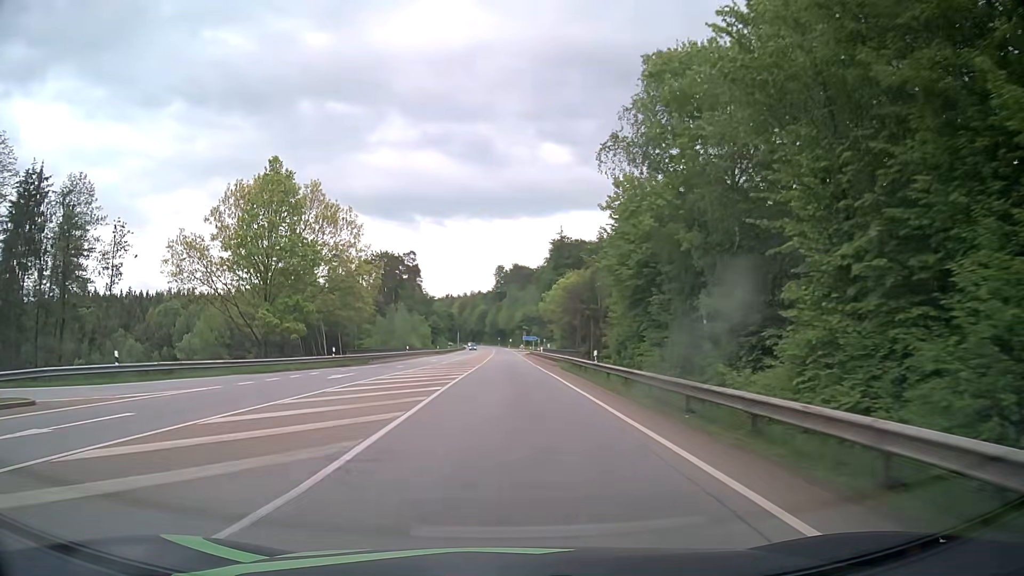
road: secondary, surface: asphalt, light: Day
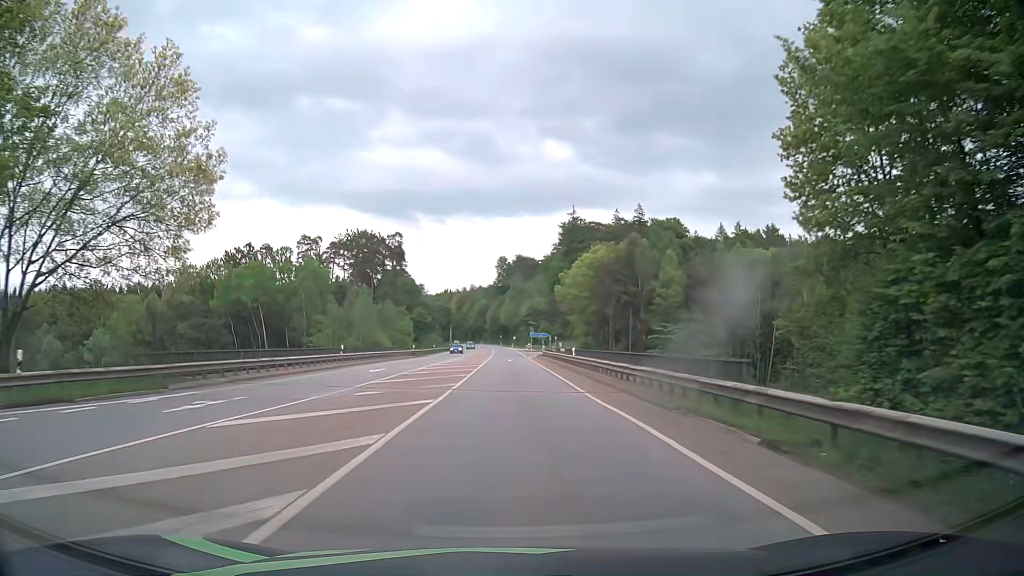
(+0.1, +32.2) m; 0°
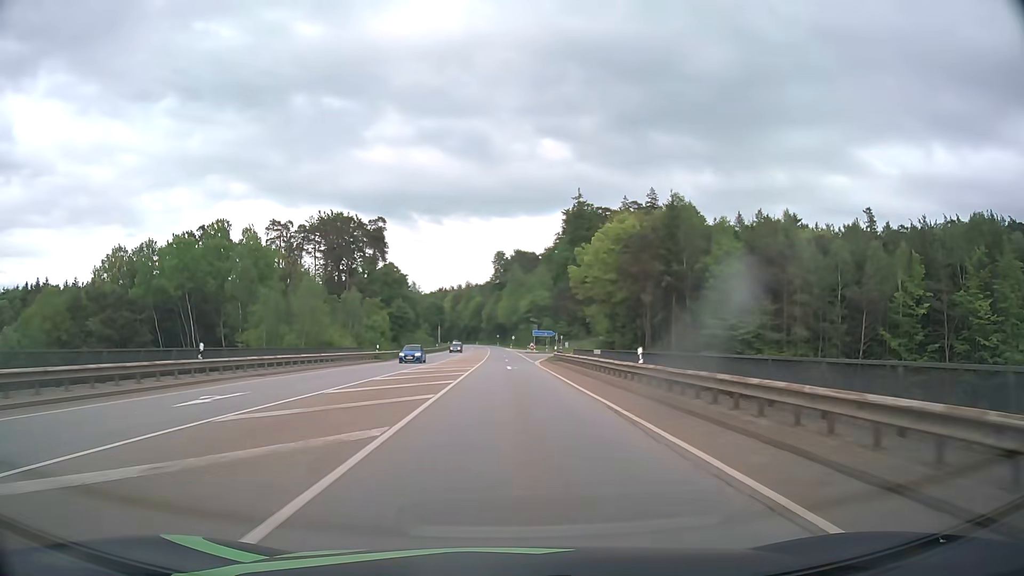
(0.0, +21.5) m; 0°
(0, +10) (0, +20) (0, +30) (0, +40) (0, +50) (+1, +60) (+1, +70) (+2, +80) (+4, +90) (+8, +99) m
